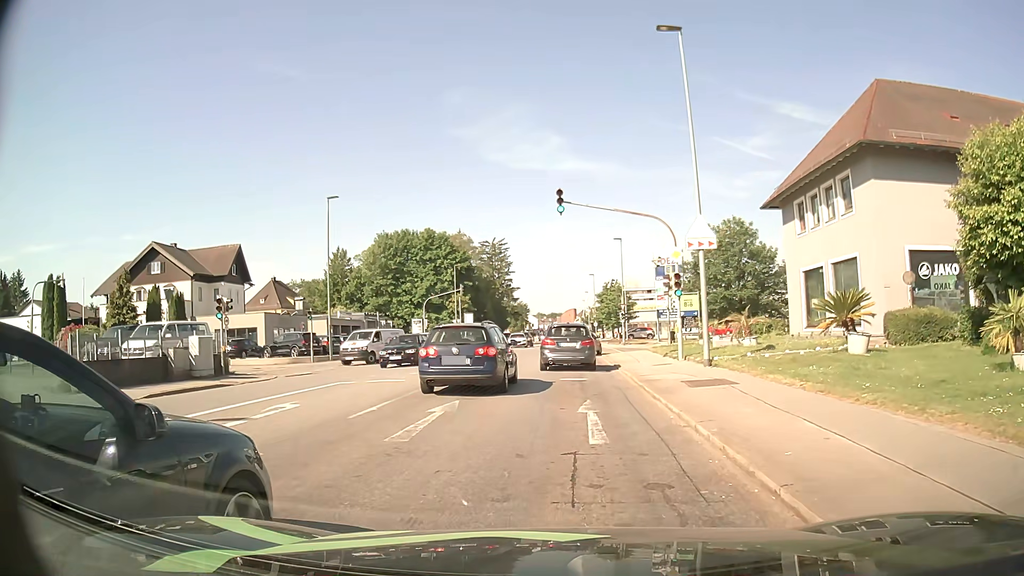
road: tertiary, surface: asphalt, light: Day
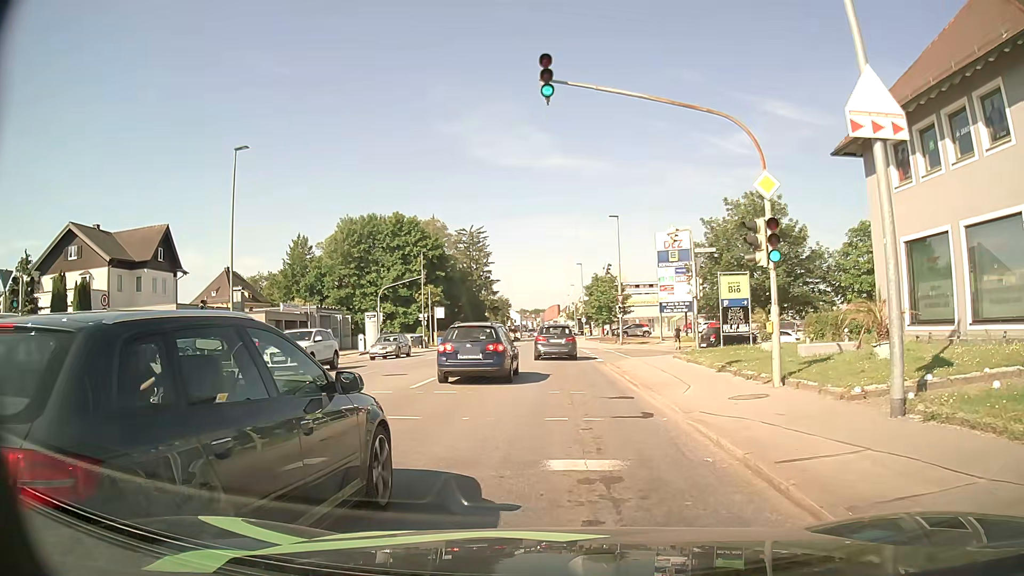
(+0.3, +11.6) m; +2°
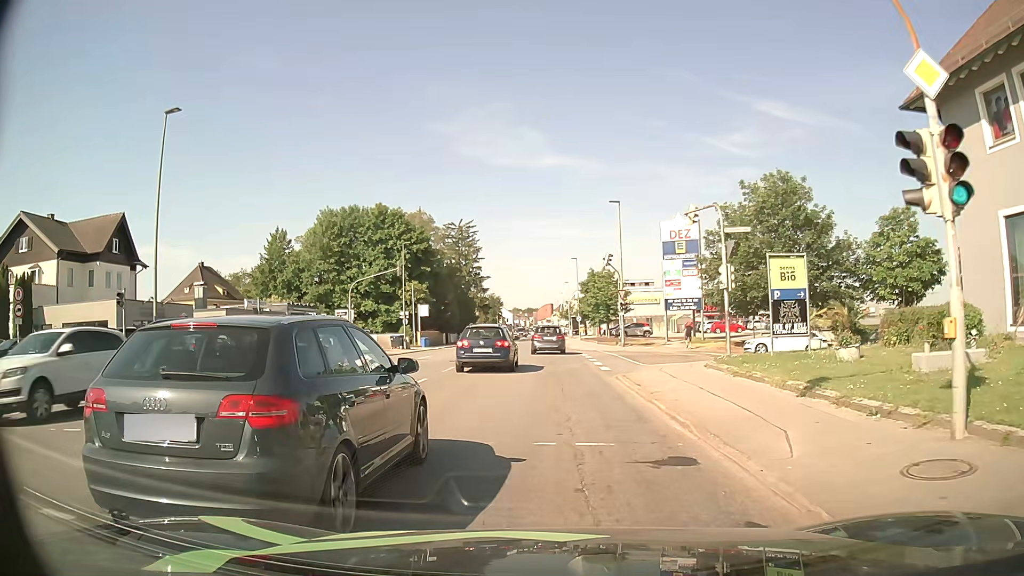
(0.0, +6.3) m; +1°
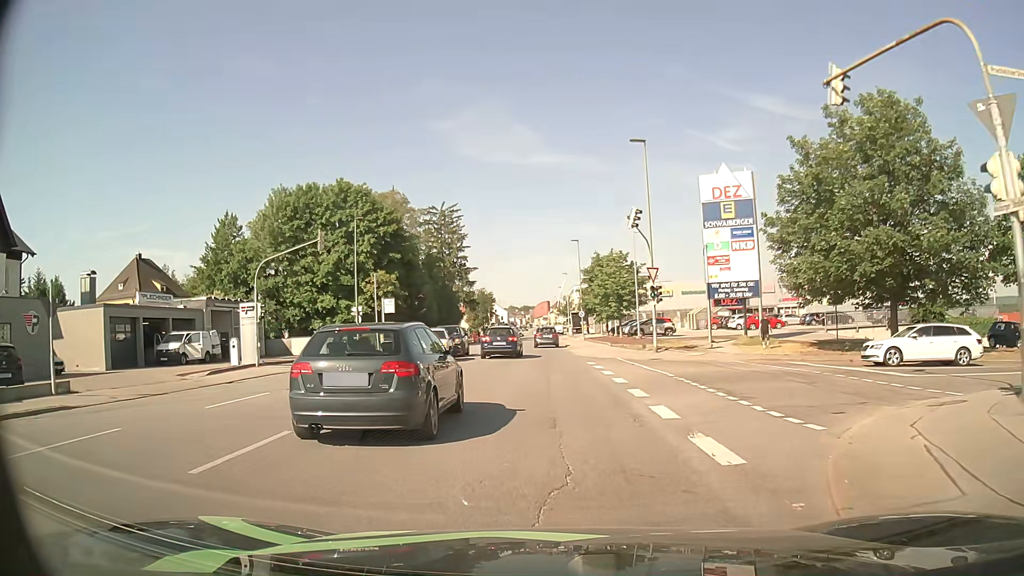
(-0.2, +15.7) m; 0°
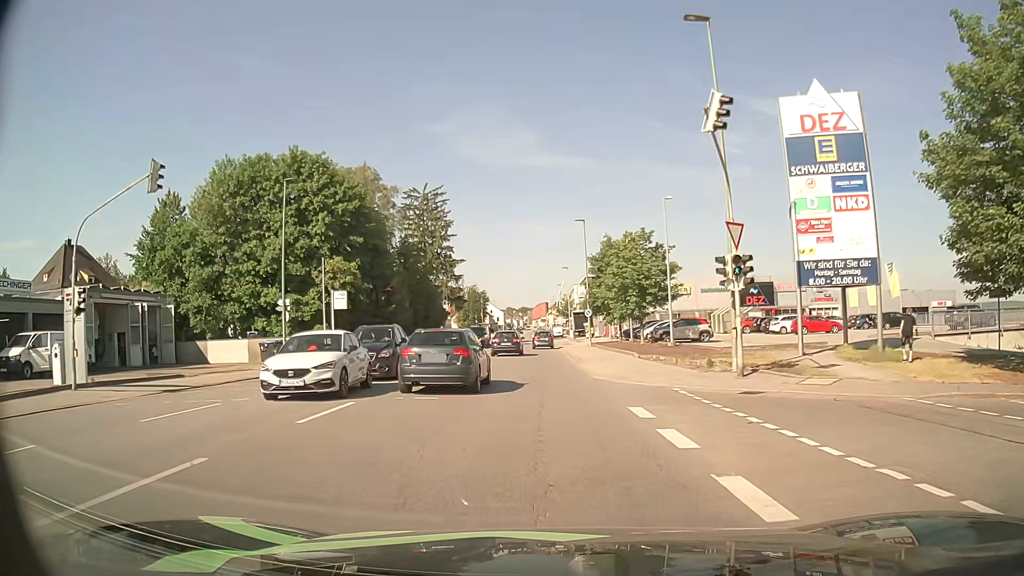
(0.0, +14.5) m; 0°
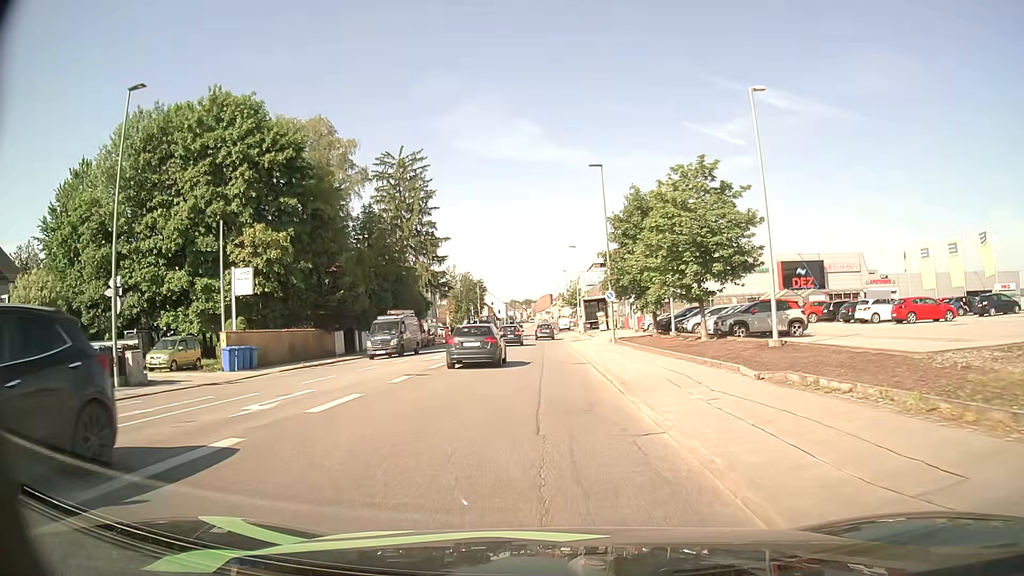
(0.0, +16.5) m; 0°
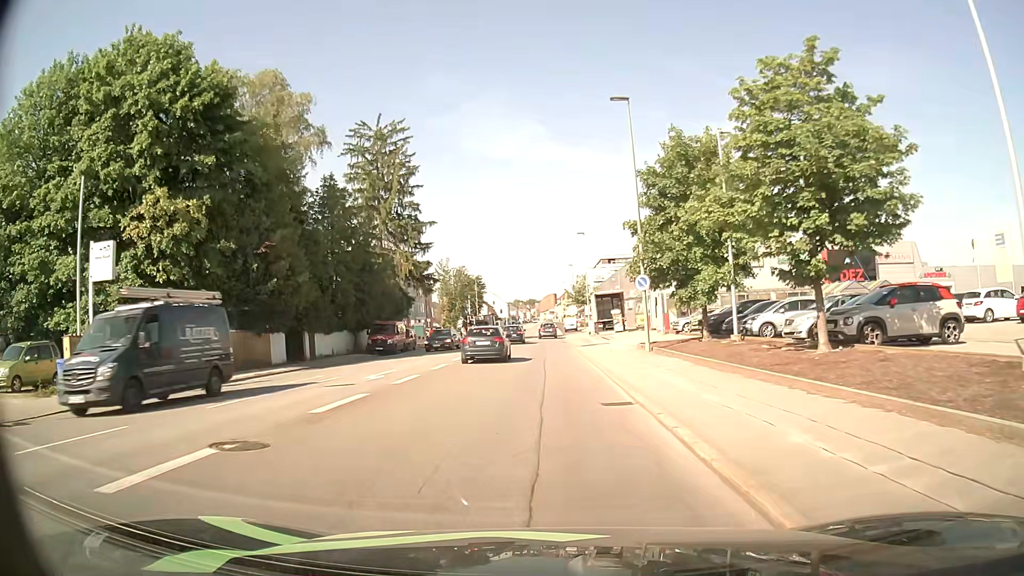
(-0.1, +11.9) m; -1°
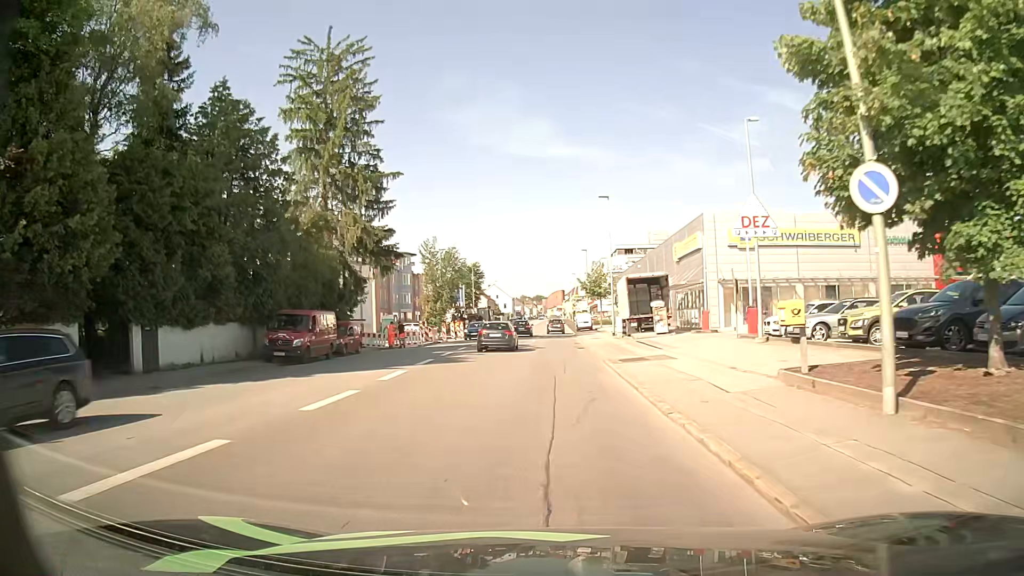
(-0.1, +18.8) m; -1°
(0, +10) (0, +20) (0, +30) (0, +40) (0, +50) (+1, +60) (+1, +70) (+1, +80) (+1, +90) (+1, +100) m
